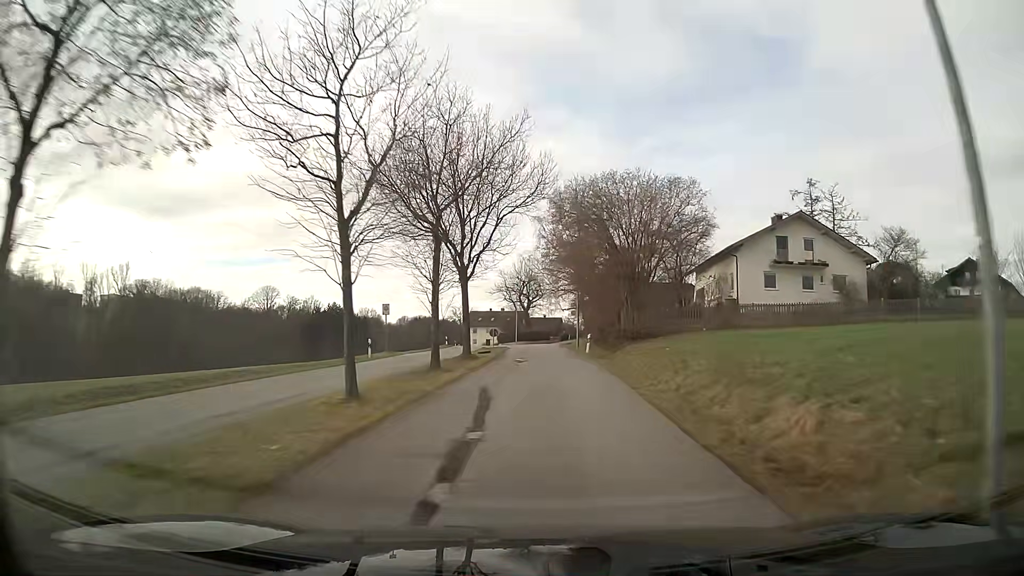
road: unclassified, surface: asphalt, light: Day
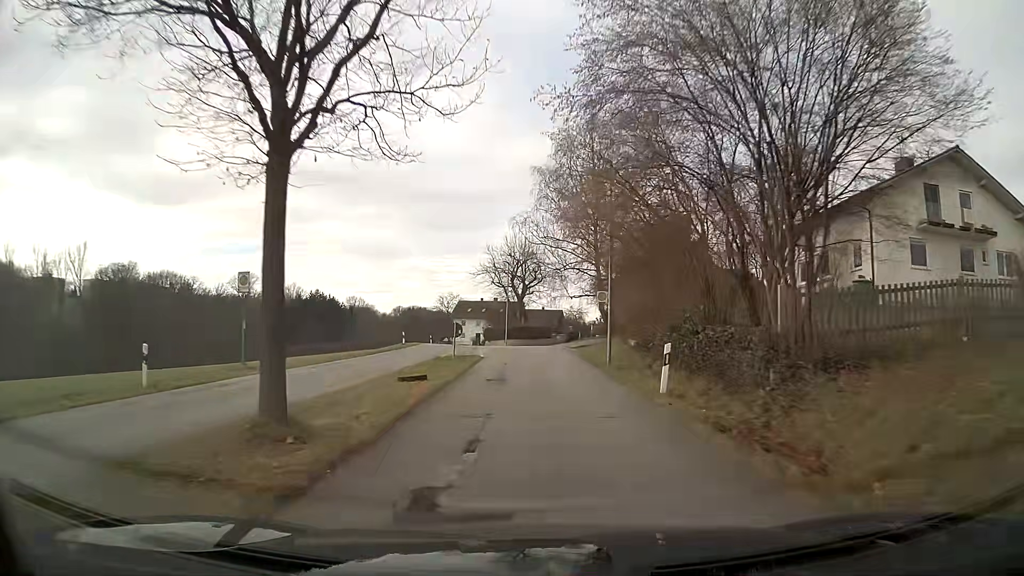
(0.0, +21.7) m; 0°
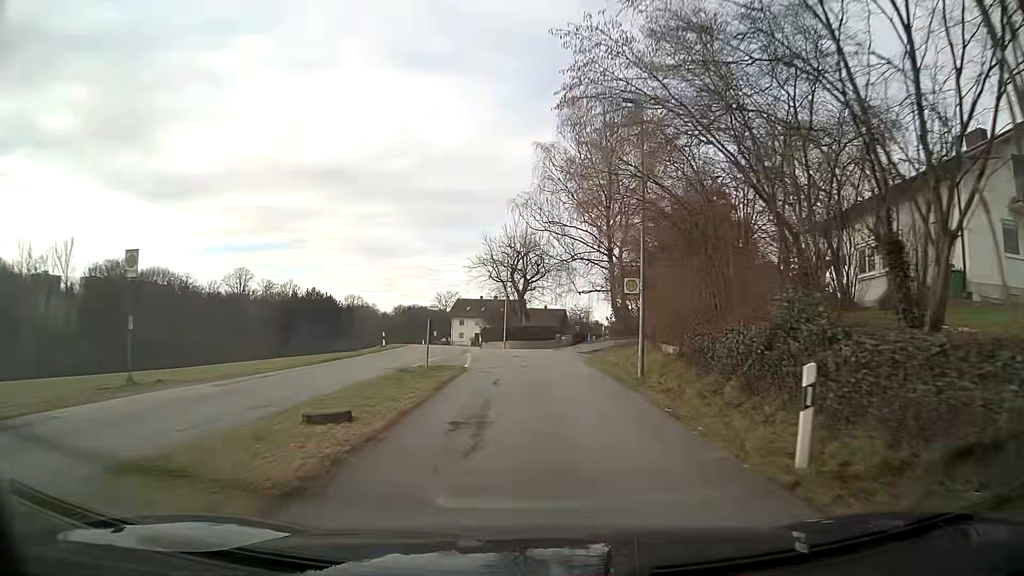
(0.0, +7.2) m; 0°
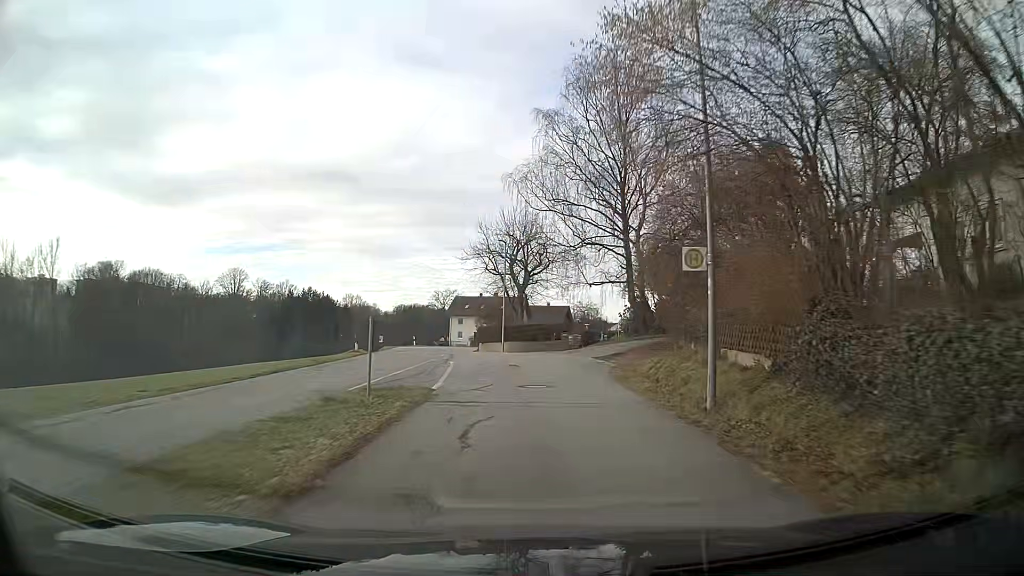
(0.0, +7.2) m; 0°
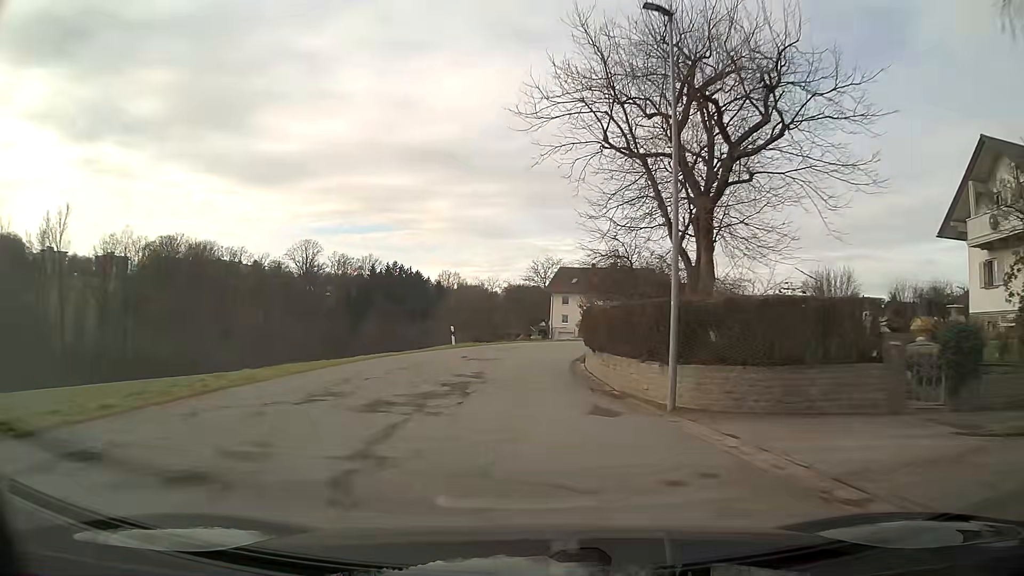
(-2.7, +35.4) m; -9°
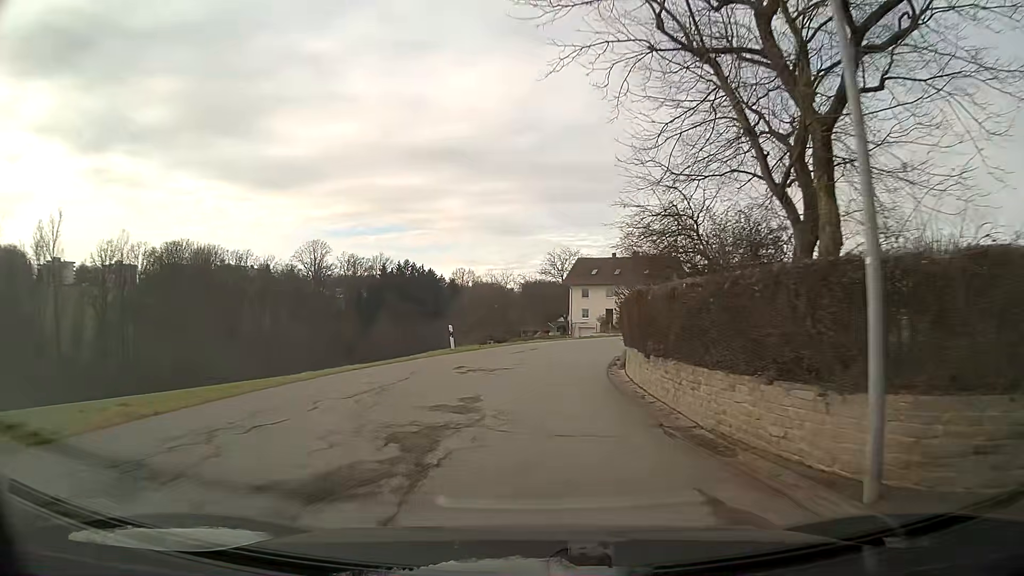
(0.0, +7.1) m; -1°
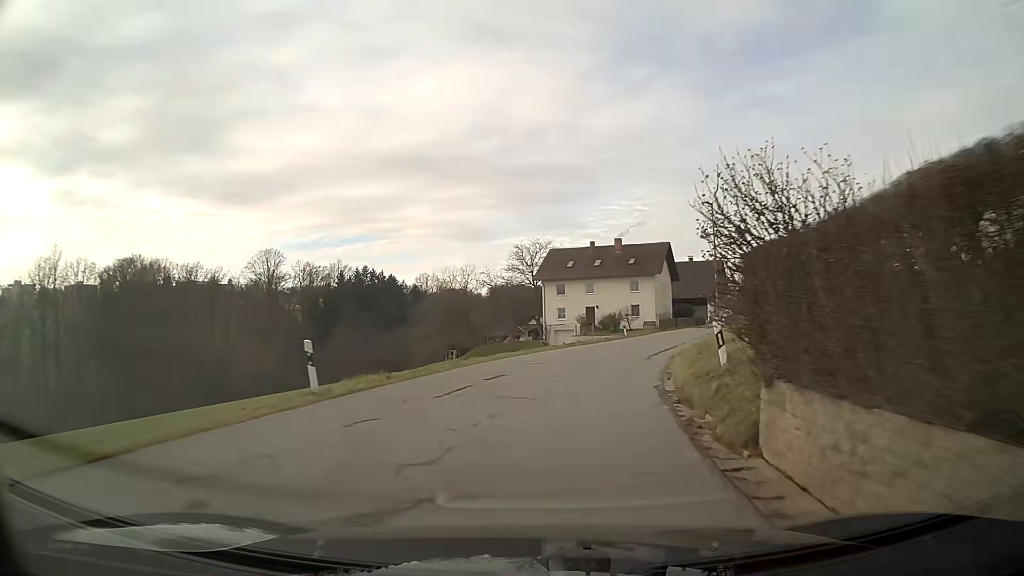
(+0.3, +14.3) m; +4°
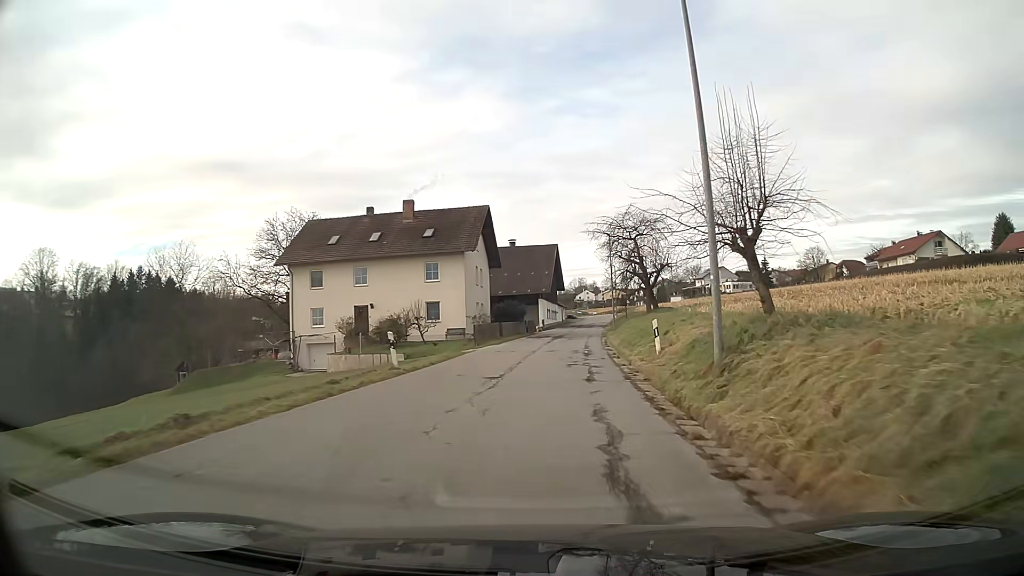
(+4.2, +28.6) m; +15°
(0, +10) (+1, +20) (+1, +30) (+2, +40) (+3, +50) (+4, +60) (+5, +70) (+6, +80) (+7, +90) (+9, +100) m
